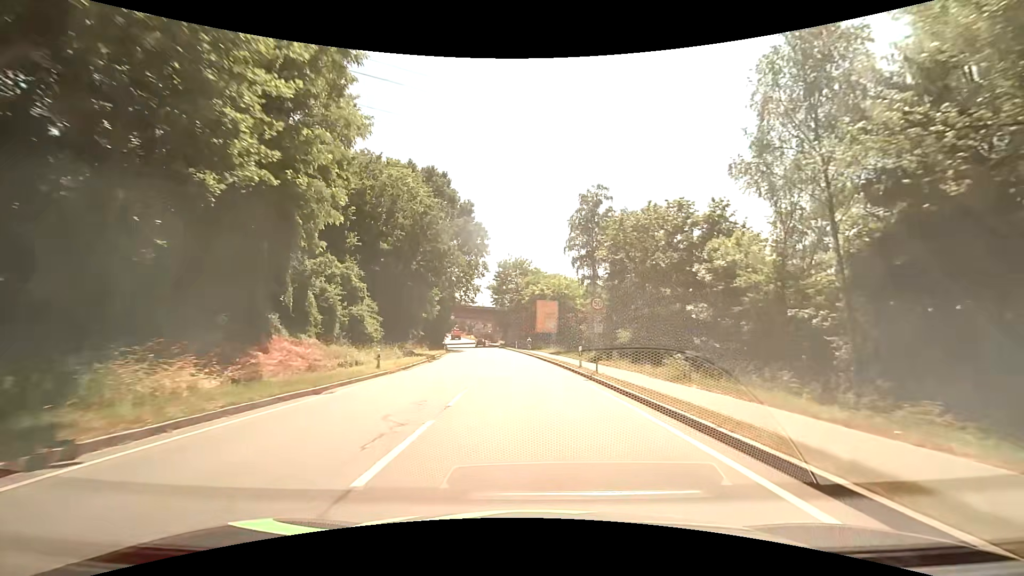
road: primary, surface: asphalt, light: Day
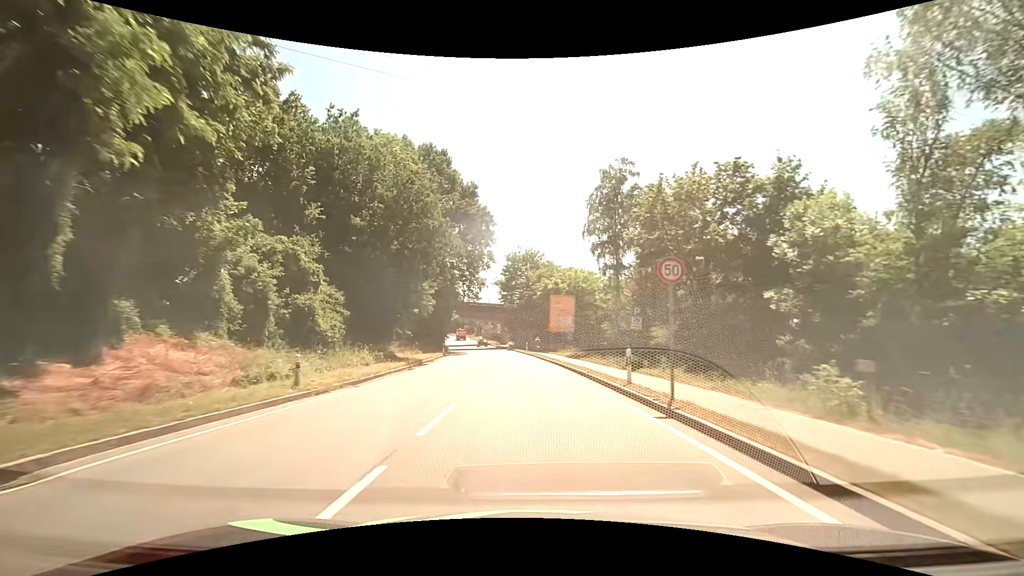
(-0.1, +9.3) m; -1°
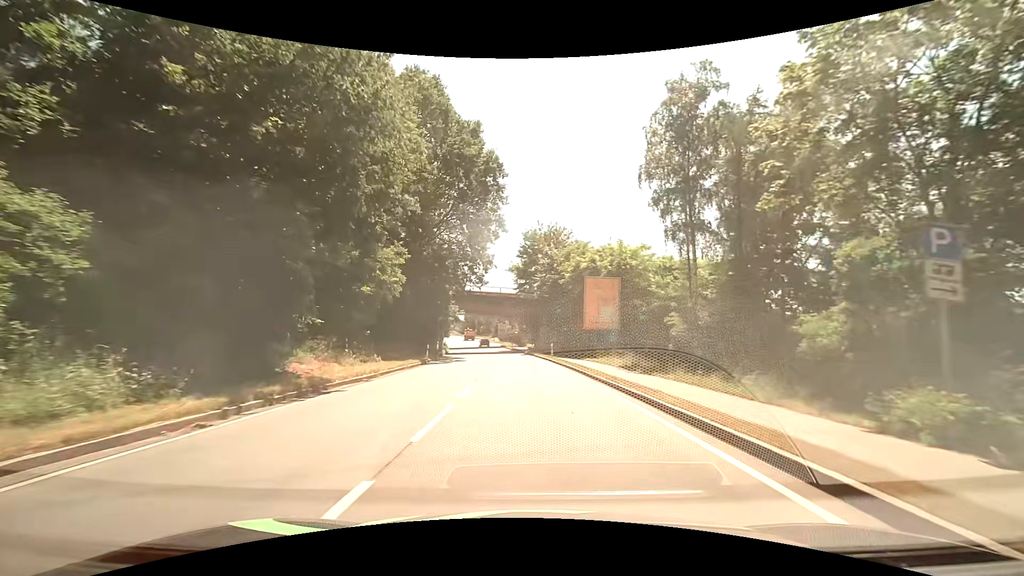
(-0.4, +18.7) m; -2°
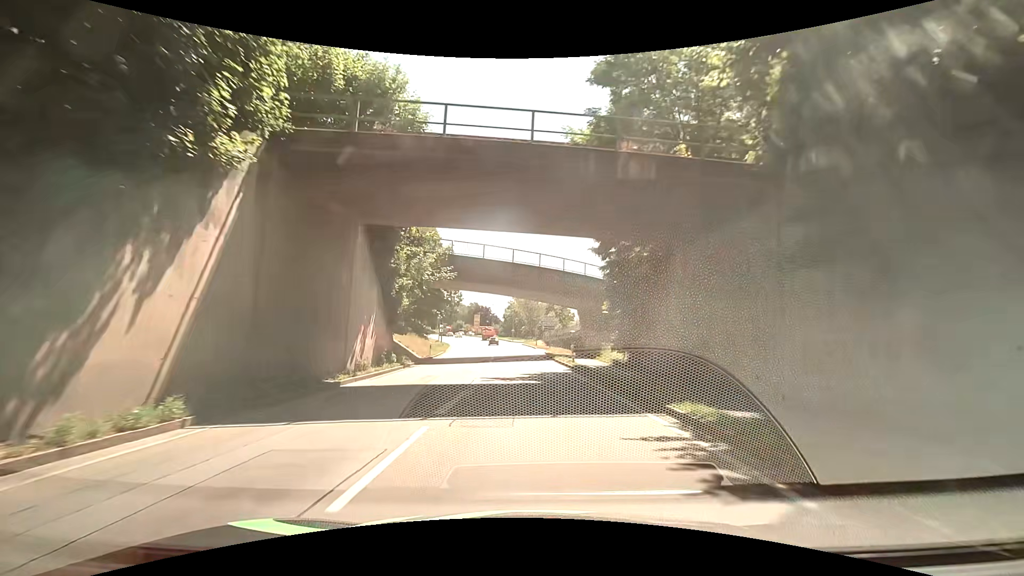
(-2.2, +44.9) m; -5°
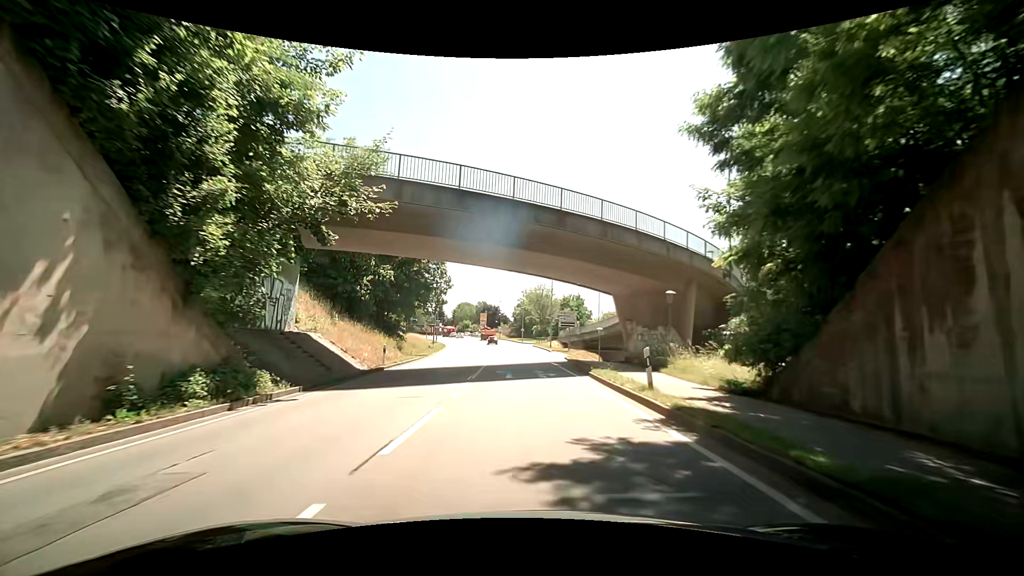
(-0.2, +15.9) m; -2°
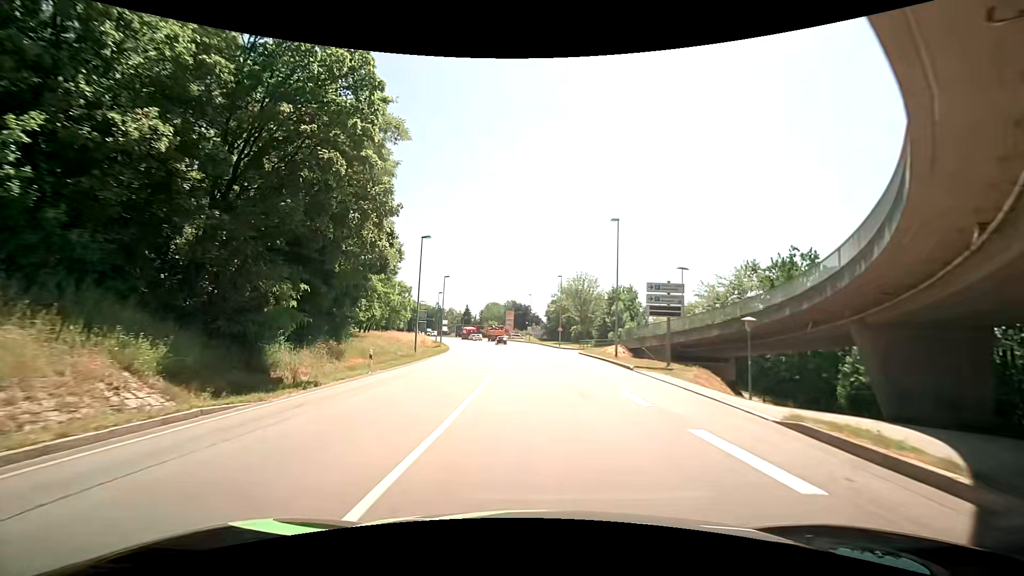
(-1.1, +27.8) m; -4°
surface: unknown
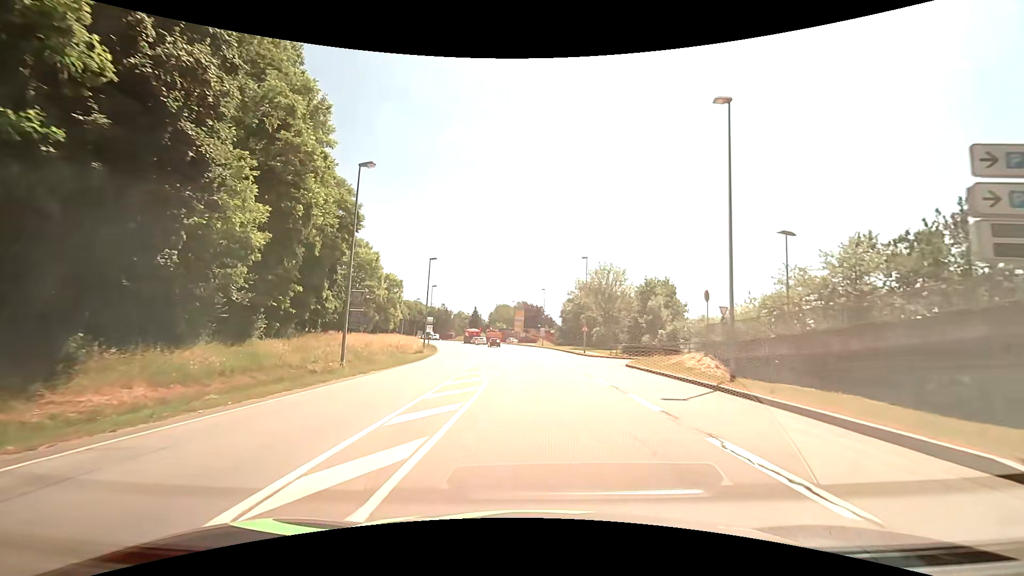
(-0.1, +18.4) m; -1°
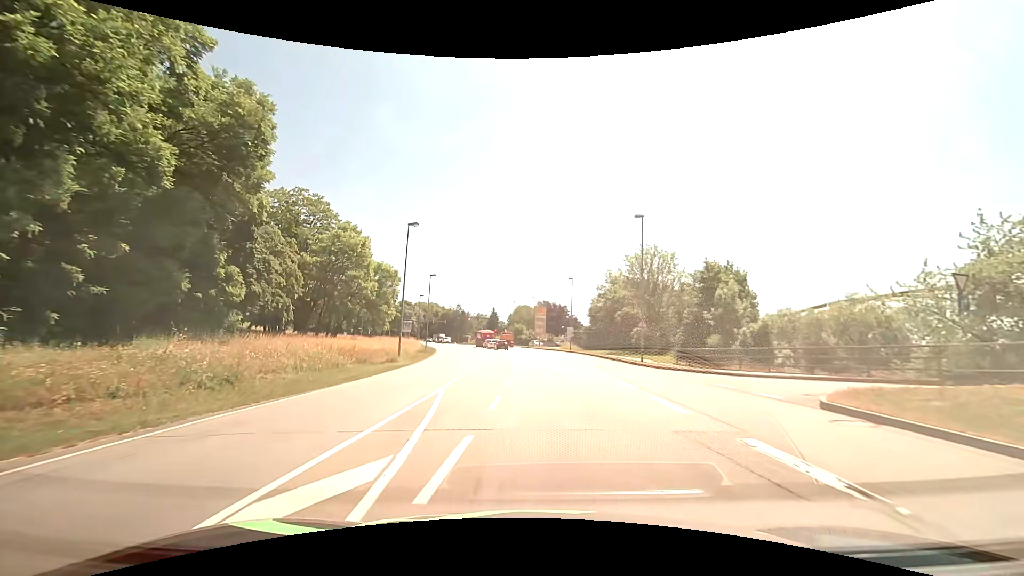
(-0.3, +17.7) m; -3°
(0, +10) (-1, +20) (-2, +30) (-3, +40) (-4, +50) (-5, +60) (-7, +70) (-9, +79) (-11, +89) (-13, +99) m
